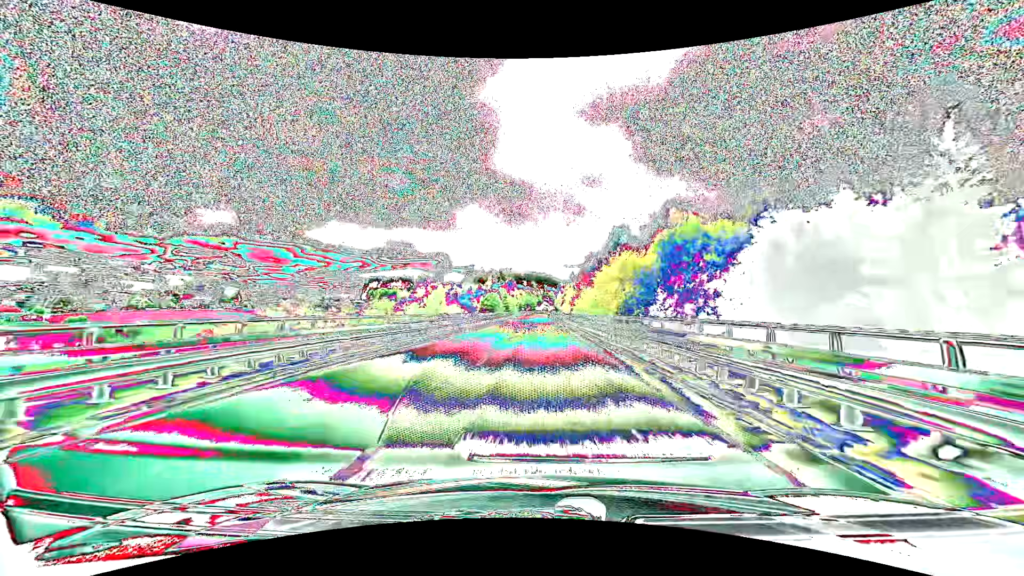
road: primary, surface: asphalt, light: Day
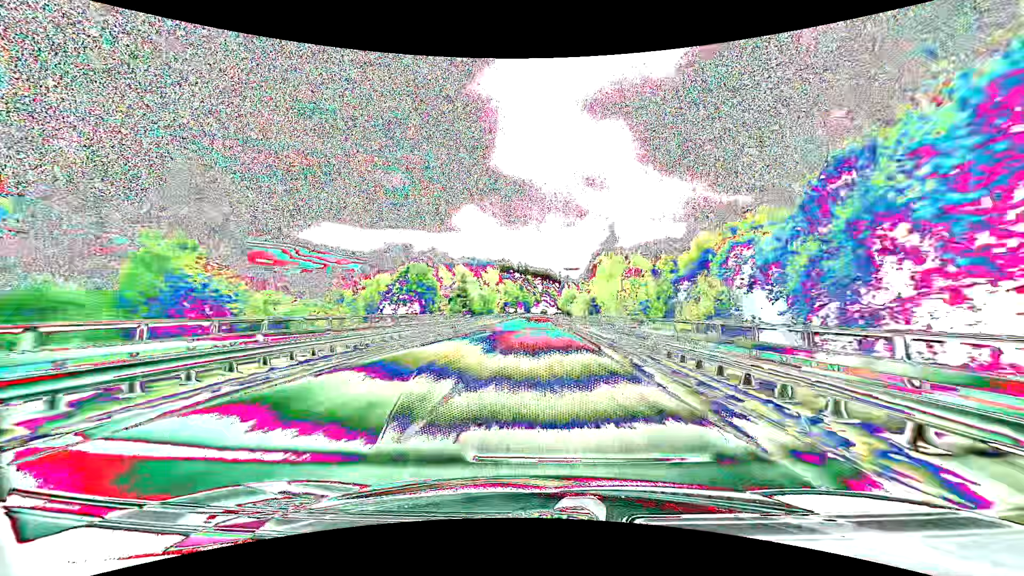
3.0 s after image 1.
(+0.1, +78.4) m; 0°
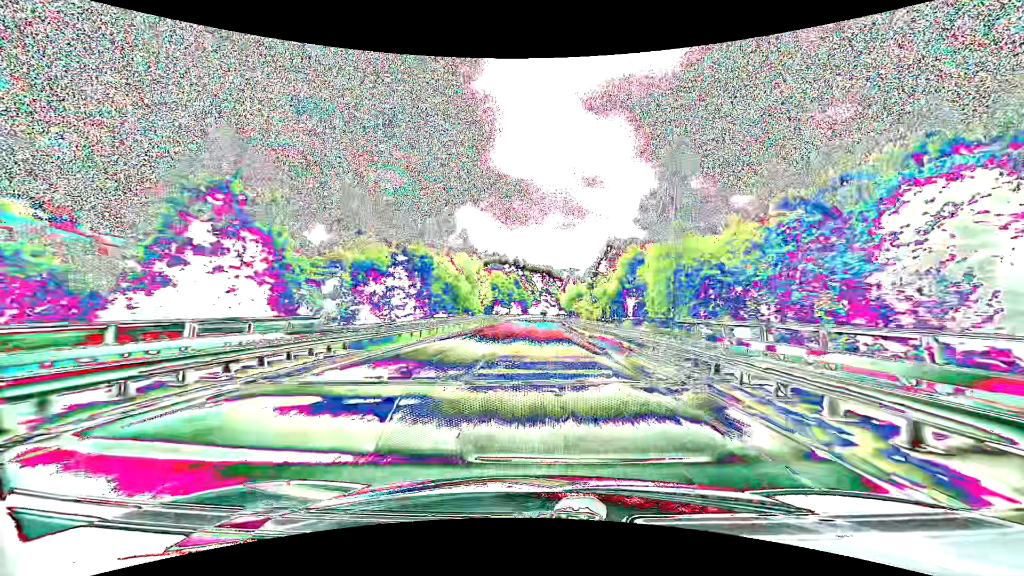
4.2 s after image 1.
(0.0, +30.8) m; 0°
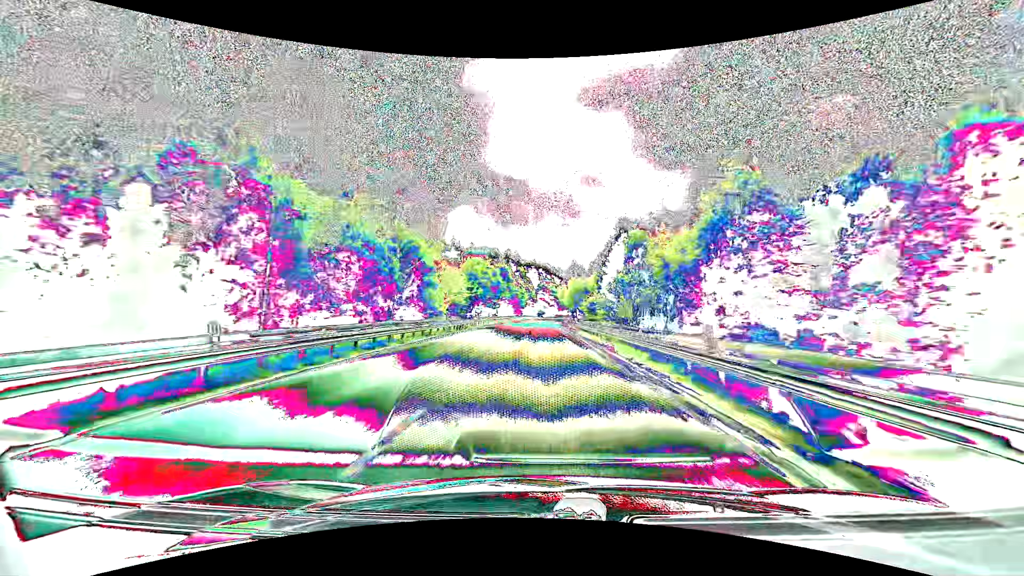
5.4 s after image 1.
(+0.1, +30.5) m; +1°
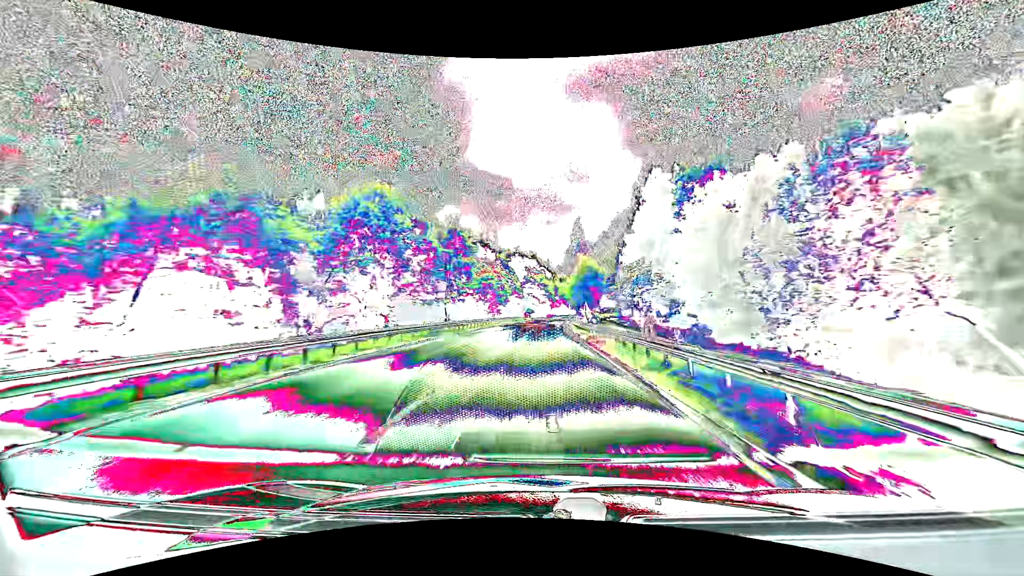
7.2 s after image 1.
(+0.3, +45.2) m; +1°
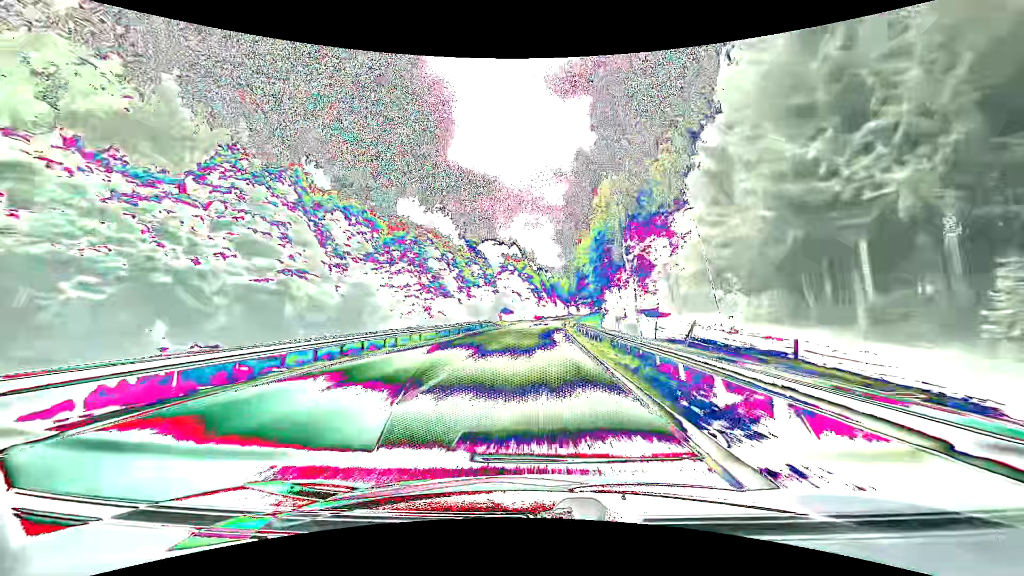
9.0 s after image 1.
(+0.6, +44.8) m; +1°
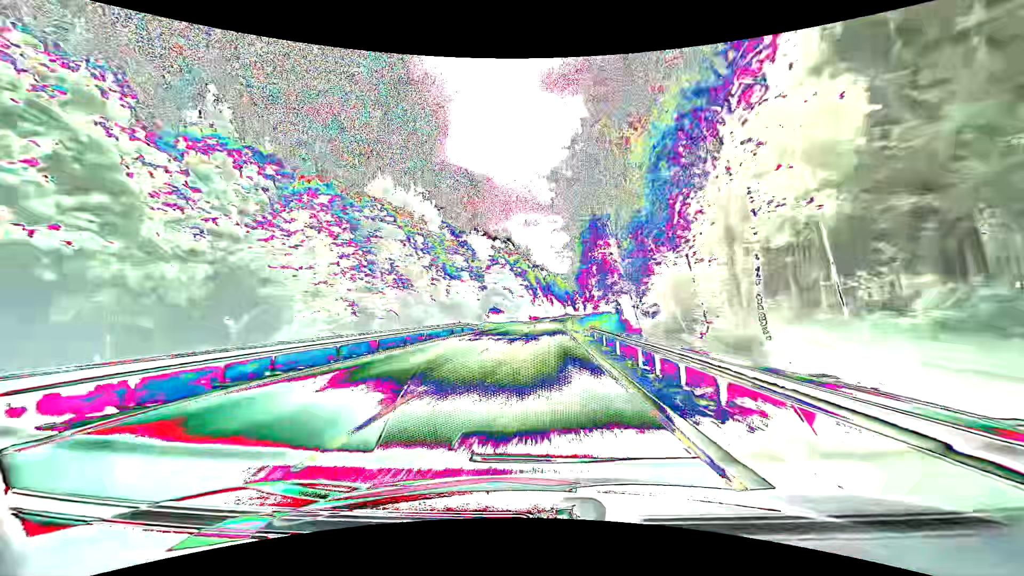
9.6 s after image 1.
(+0.1, +15.0) m; +1°
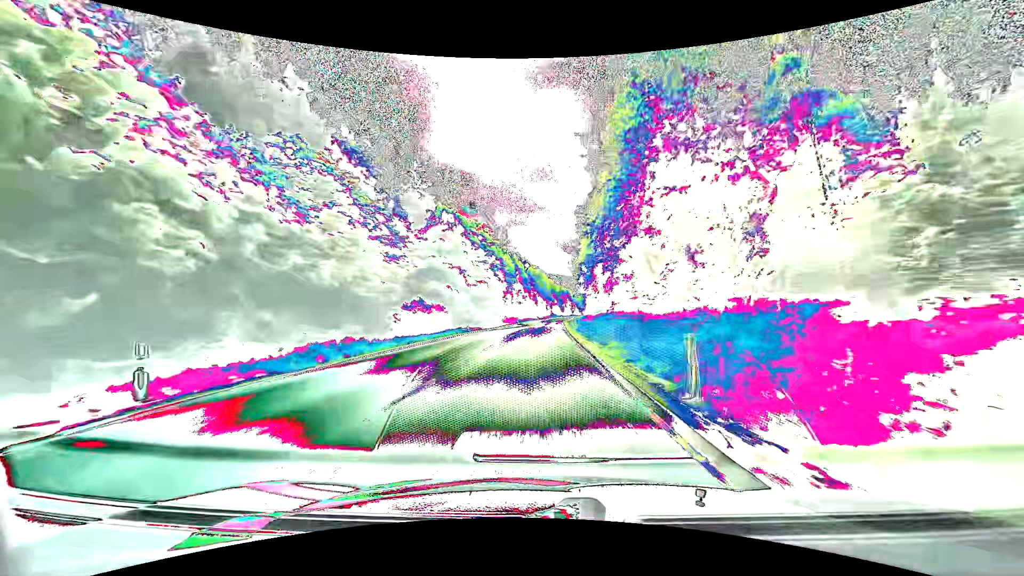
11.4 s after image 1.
(+0.8, +45.4) m; +2°
(0, +10) (0, +20) (0, +30) (0, +40) (+1, +50) (+1, +60) (+1, +70) (+2, +80) (+2, +90) (+3, +100) m
